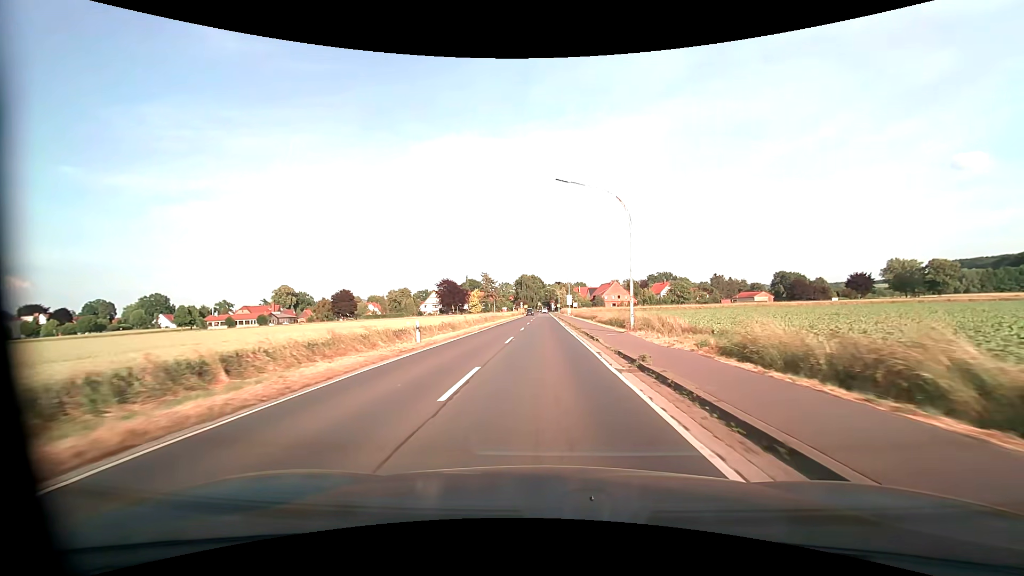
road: primary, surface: asphalt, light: Day
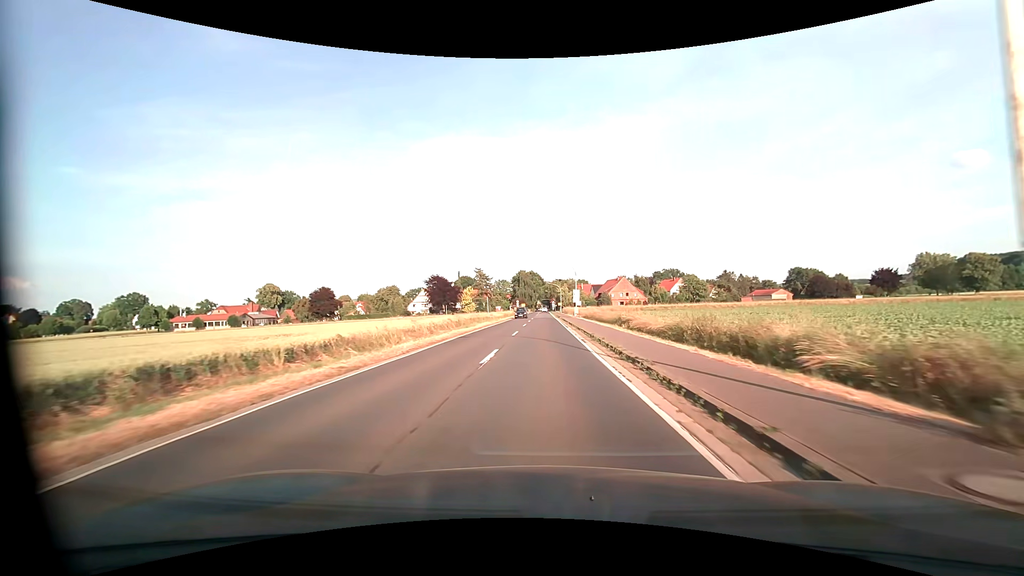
(0.0, +19.6) m; 0°
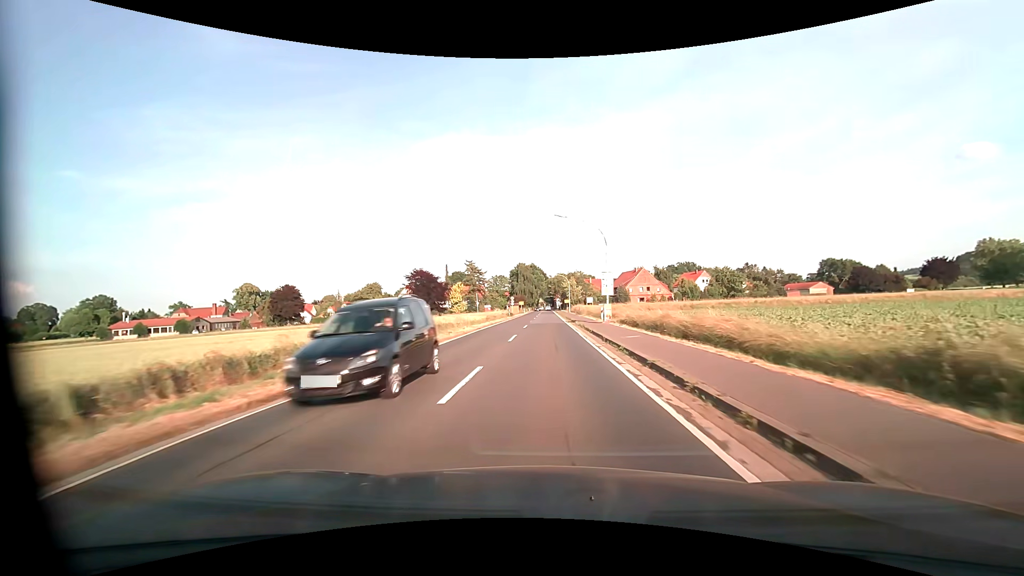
(-0.1, +29.8) m; 0°
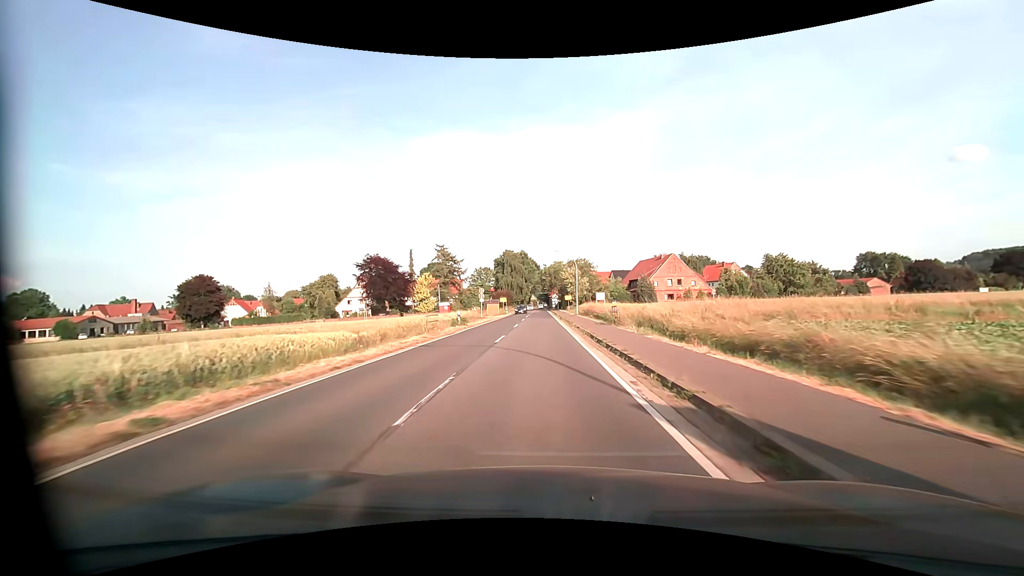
(+0.2, +37.9) m; +1°
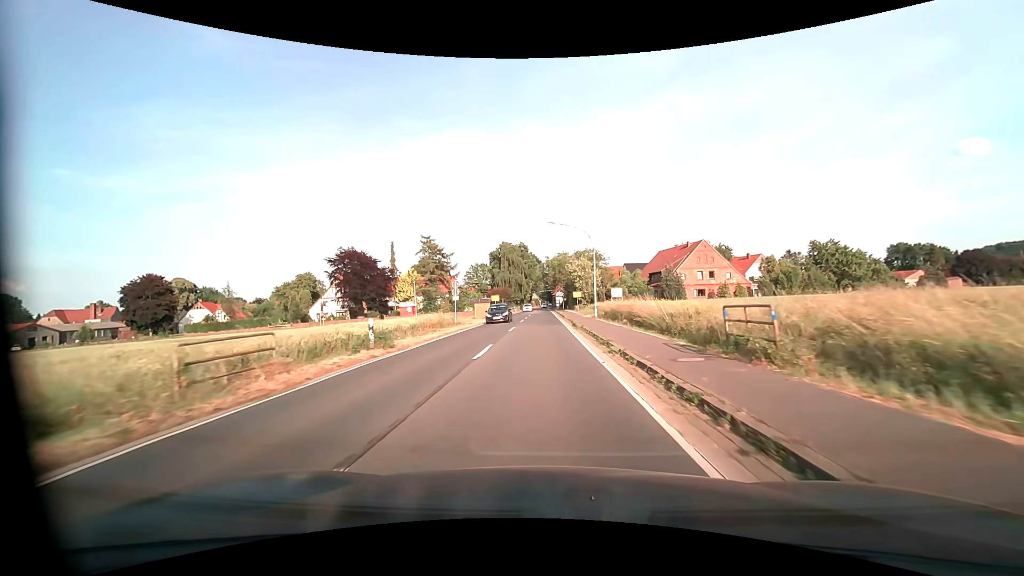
(0.0, +17.6) m; 0°
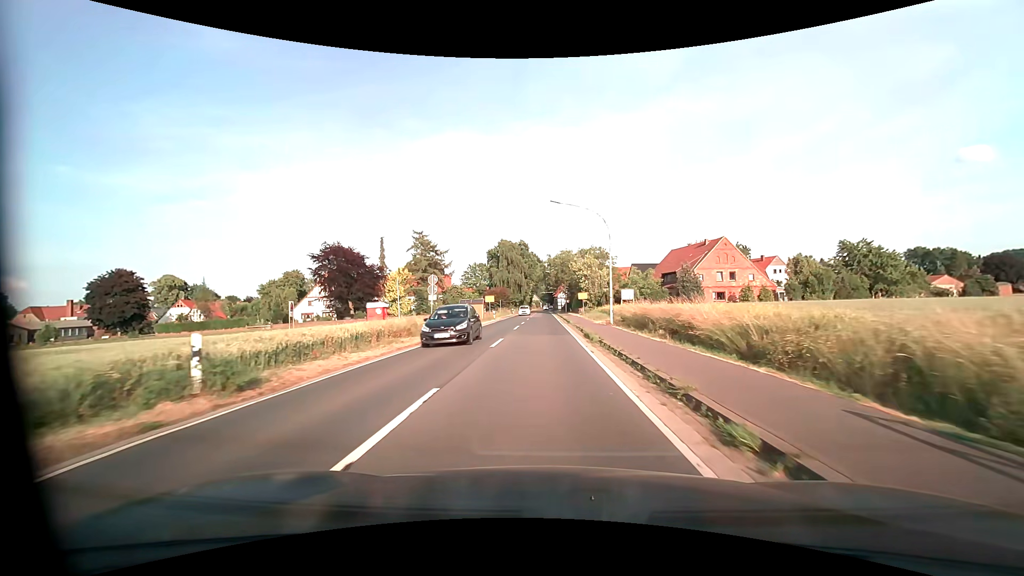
(0.0, +8.4) m; 0°
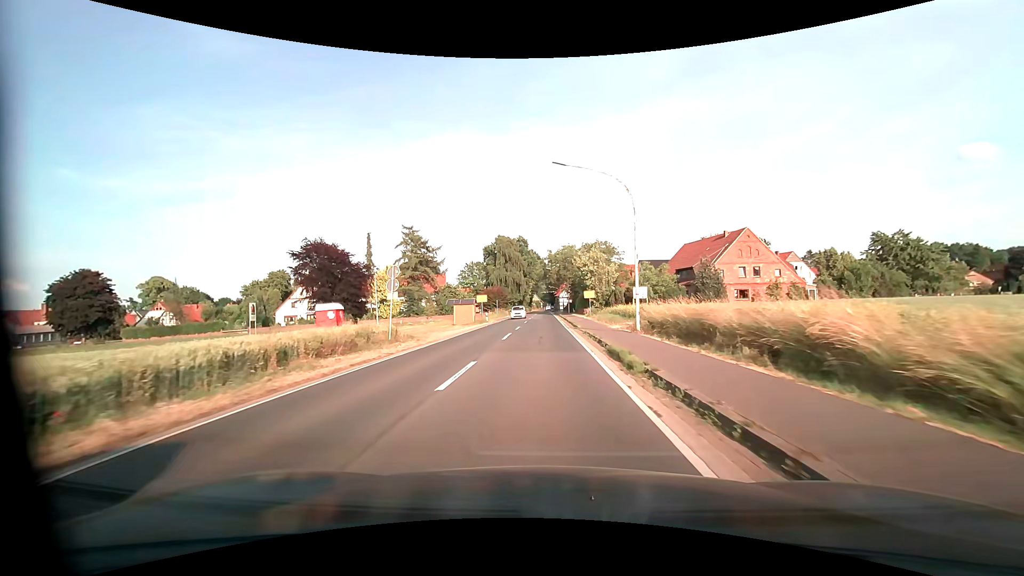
(0.0, +8.1) m; 0°
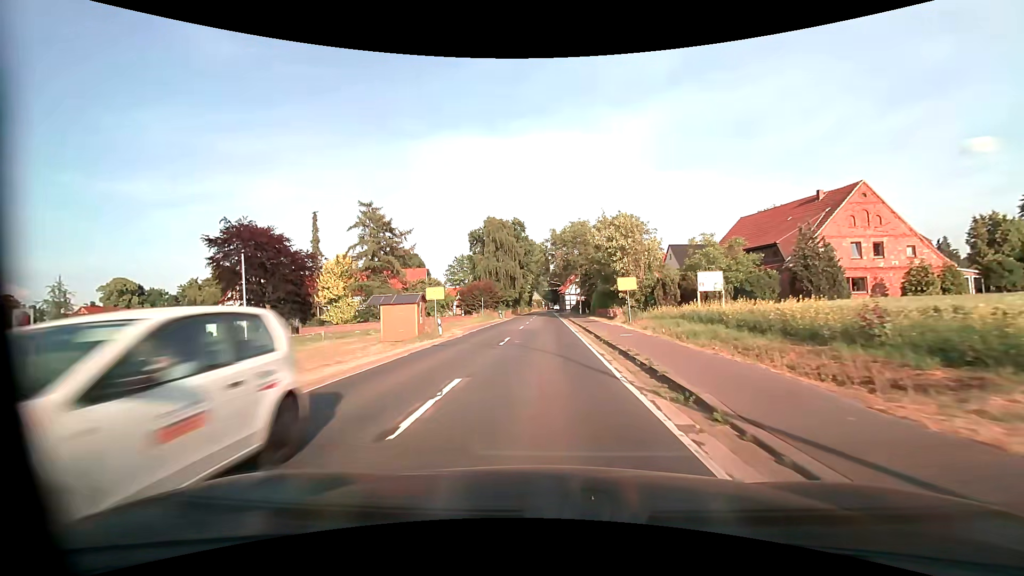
(-0.1, +23.2) m; 0°
(0, +10) (0, +20) (0, +30) (0, +40) (0, +50) (0, +60) (0, +70) (0, +80) (0, +90) (0, +100) m
